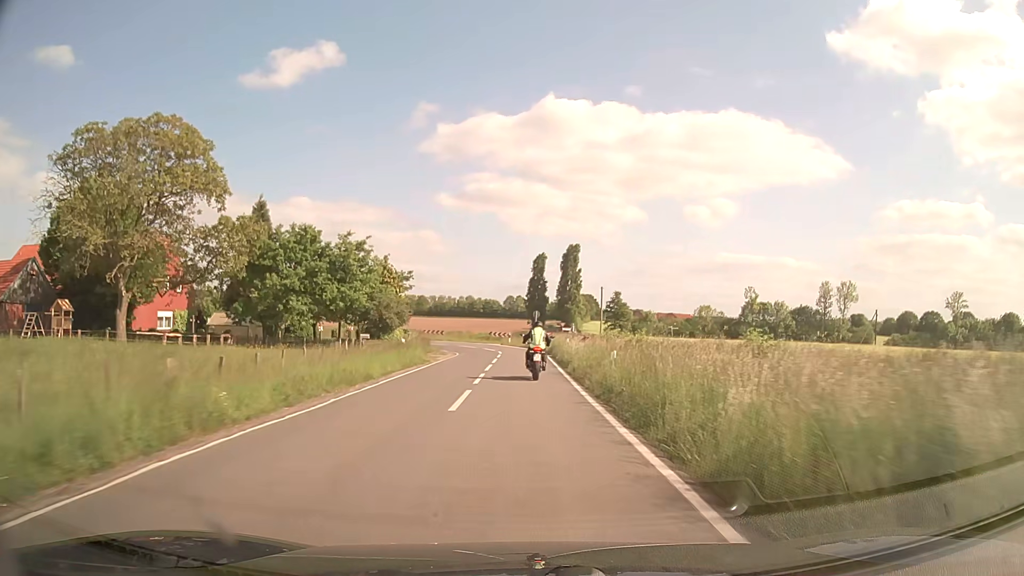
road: secondary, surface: asphalt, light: Day
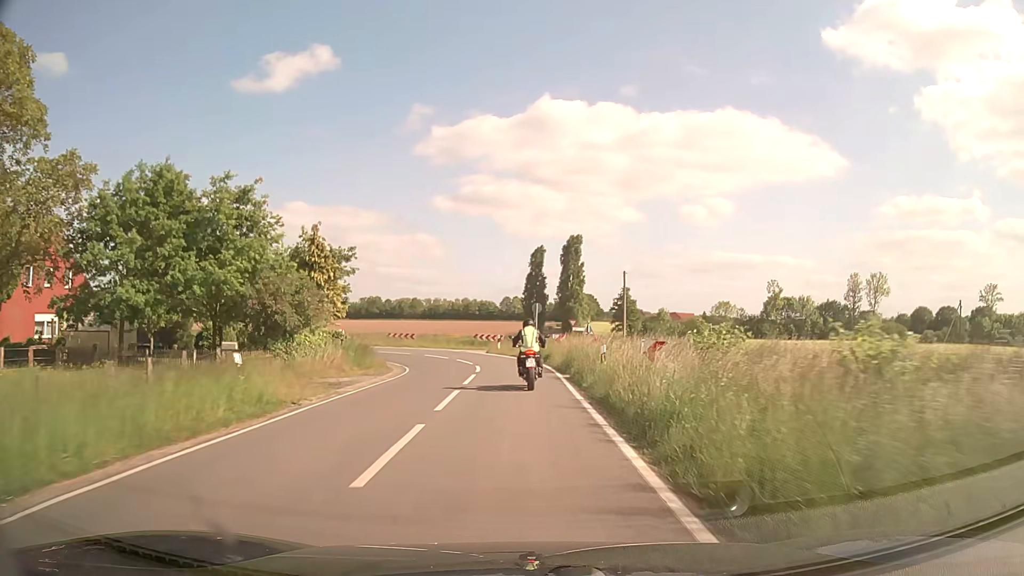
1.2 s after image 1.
(+0.1, +17.6) m; 0°
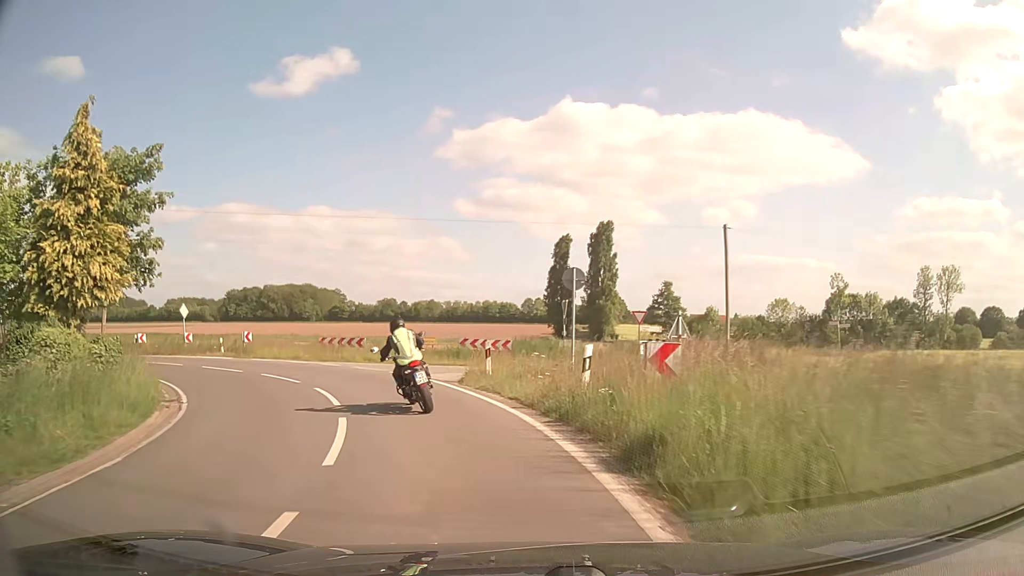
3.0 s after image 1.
(+0.1, +22.4) m; -1°
(-1, +10) (-4, +19) (-11, +27) (-19, +32) (-29, +34) (-39, +35) (-49, +36) (-59, +36) (-69, +37) (-79, +38) m
